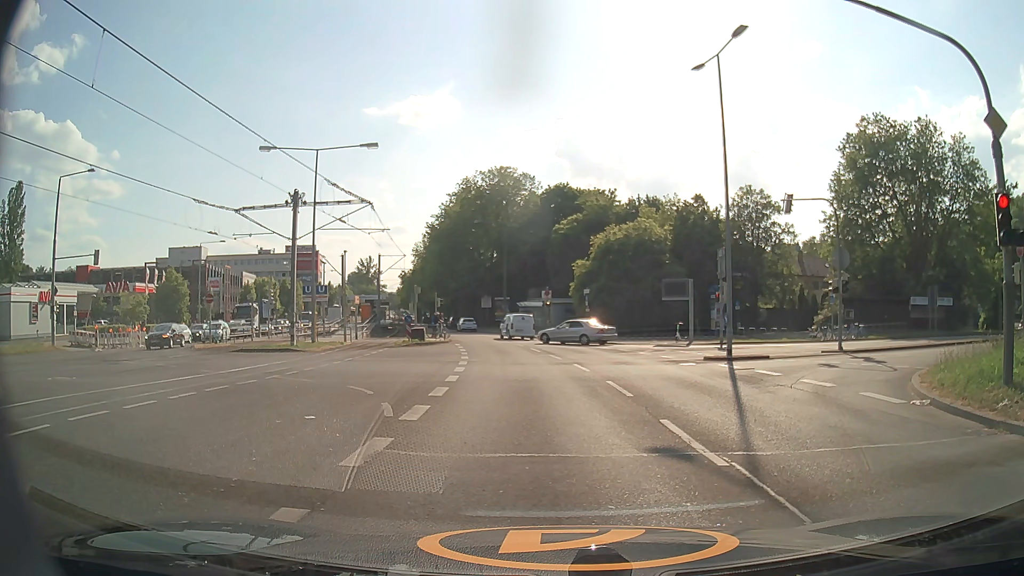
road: secondary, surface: asphalt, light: Day
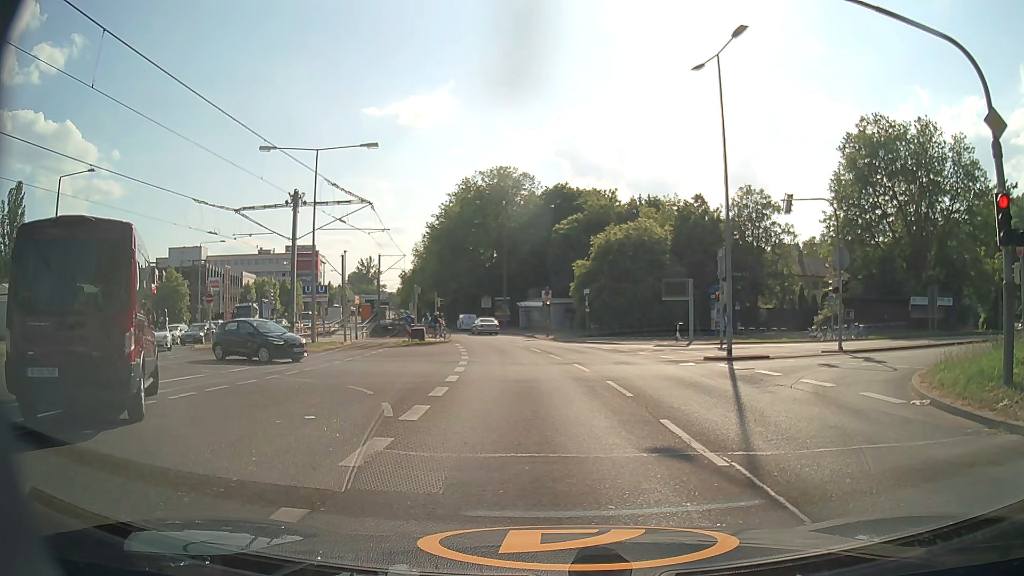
(0.0, 0.0) m; 0°
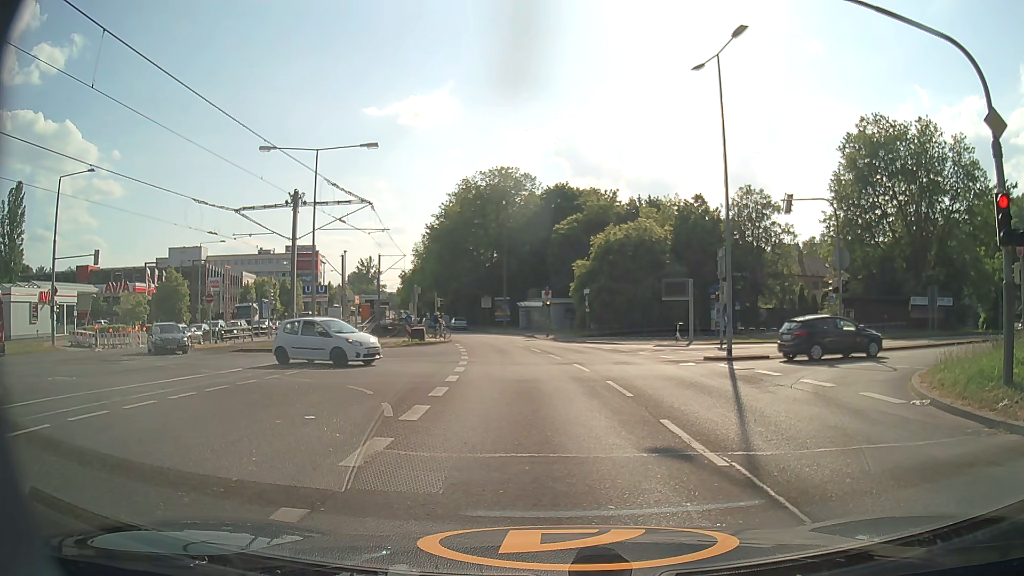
(0.0, 0.0) m; 0°
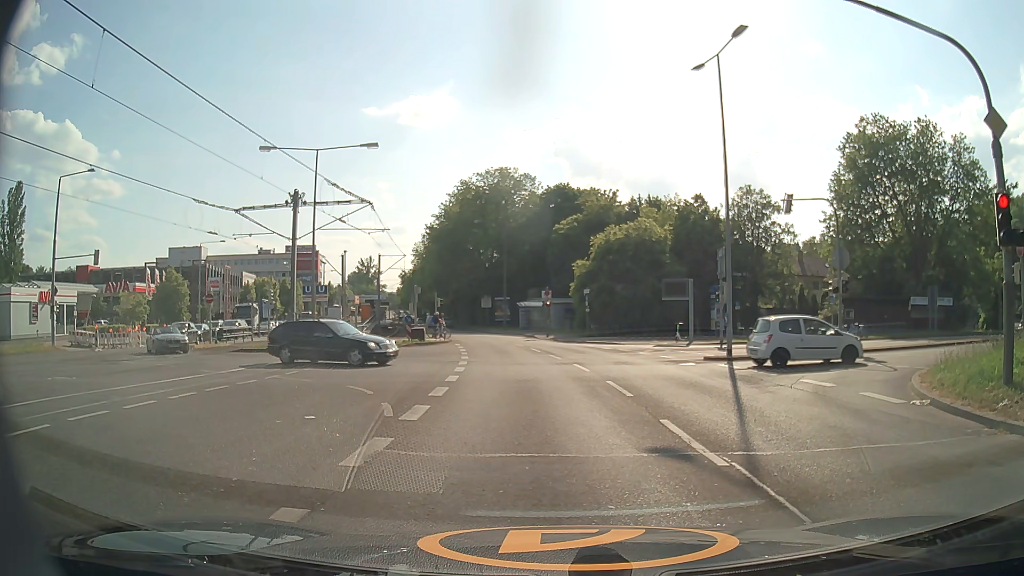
(0.0, 0.0) m; 0°
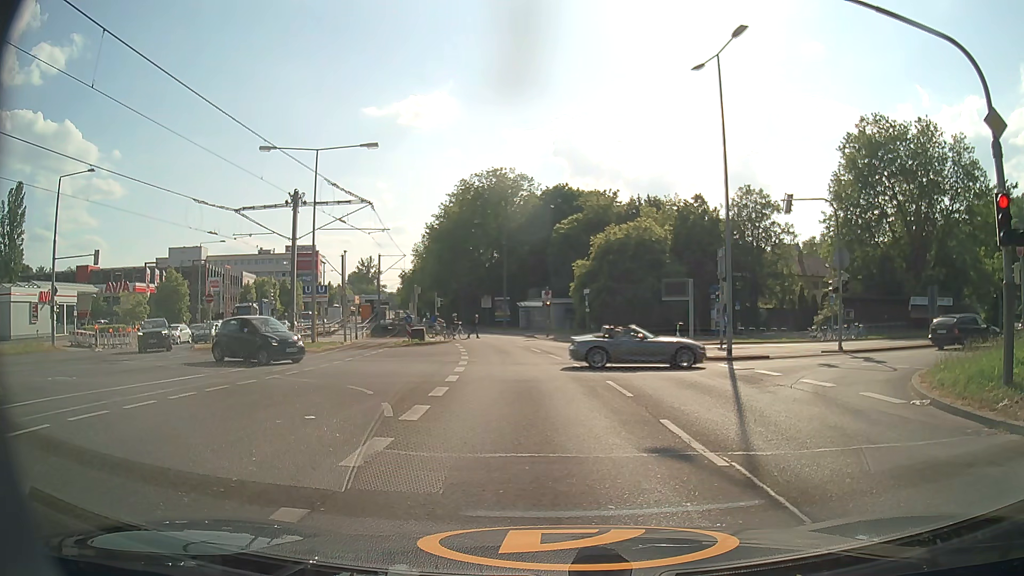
(0.0, 0.0) m; 0°
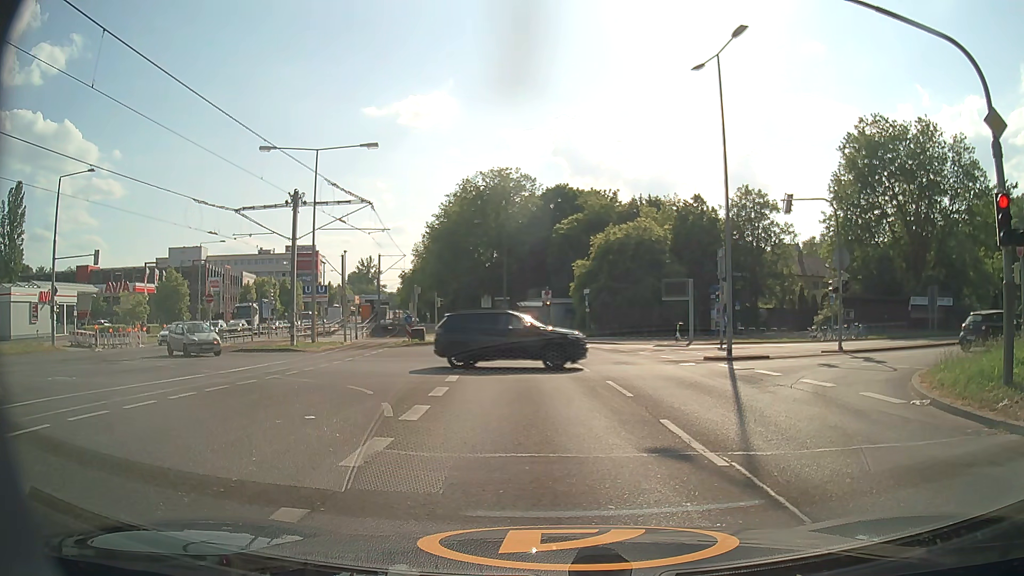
(0.0, 0.0) m; 0°
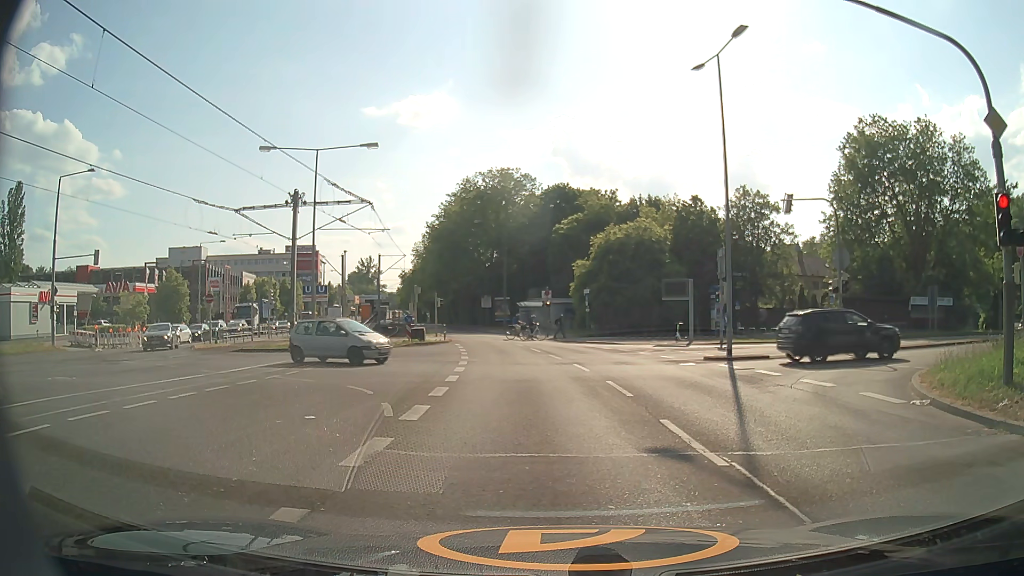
(0.0, 0.0) m; 0°
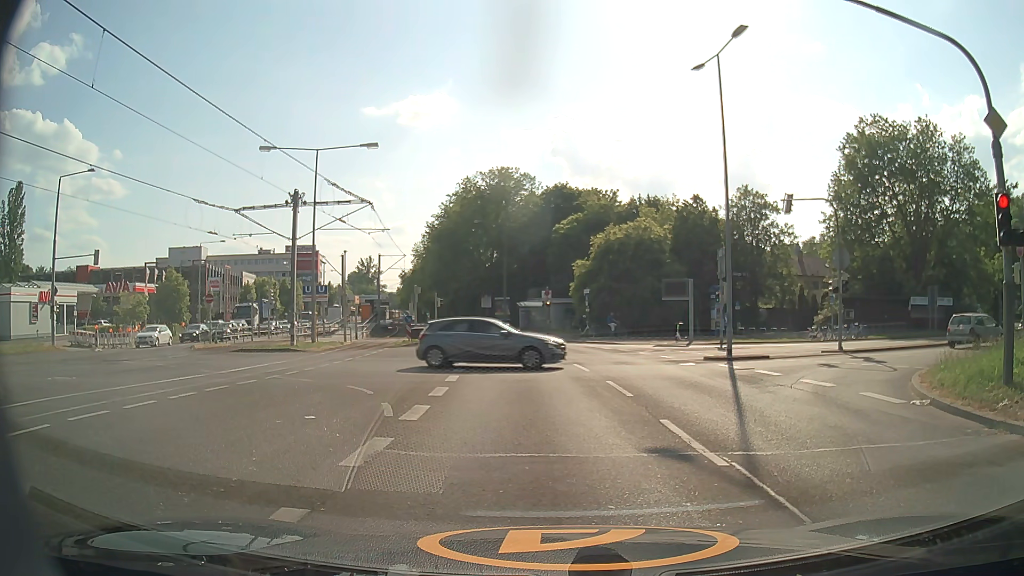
(0.0, 0.0) m; 0°
